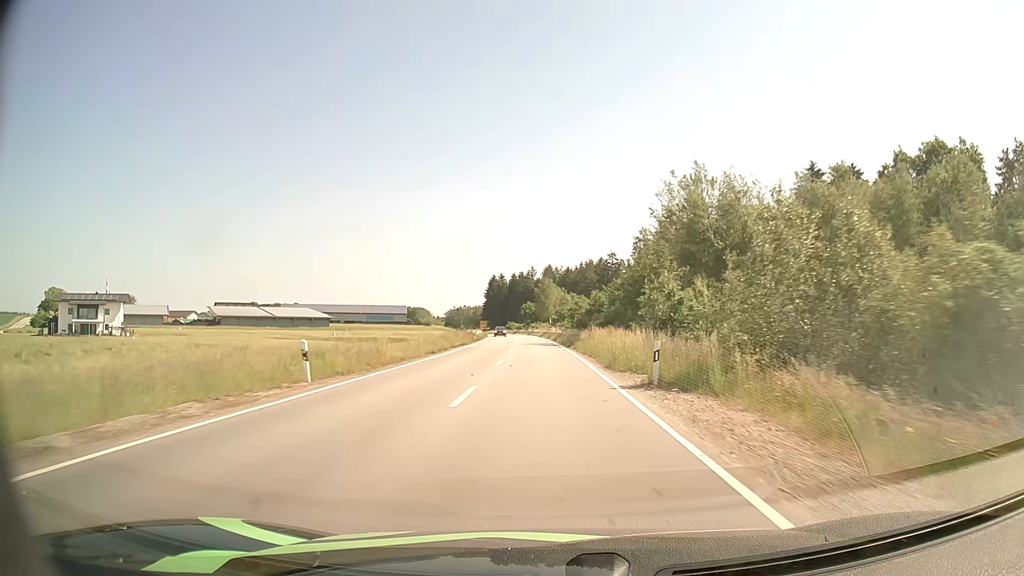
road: secondary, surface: asphalt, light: Day
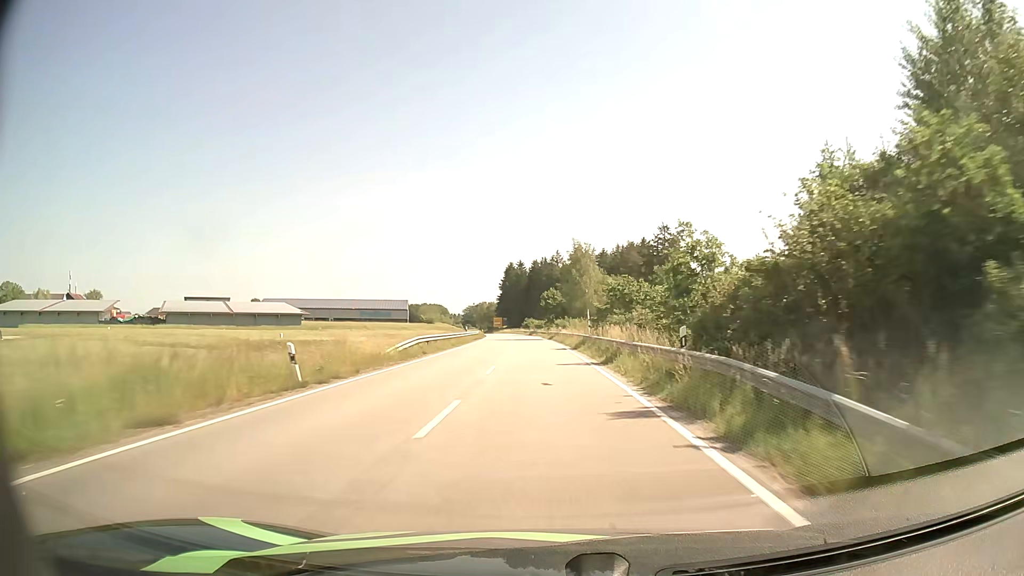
(-1.0, +51.2) m; -2°
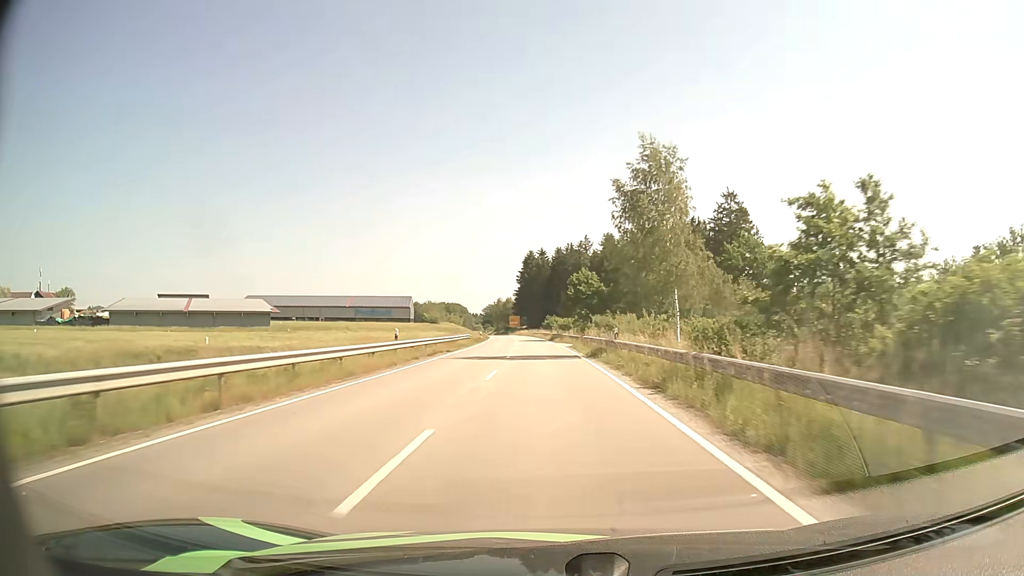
(-0.6, +38.0) m; -2°
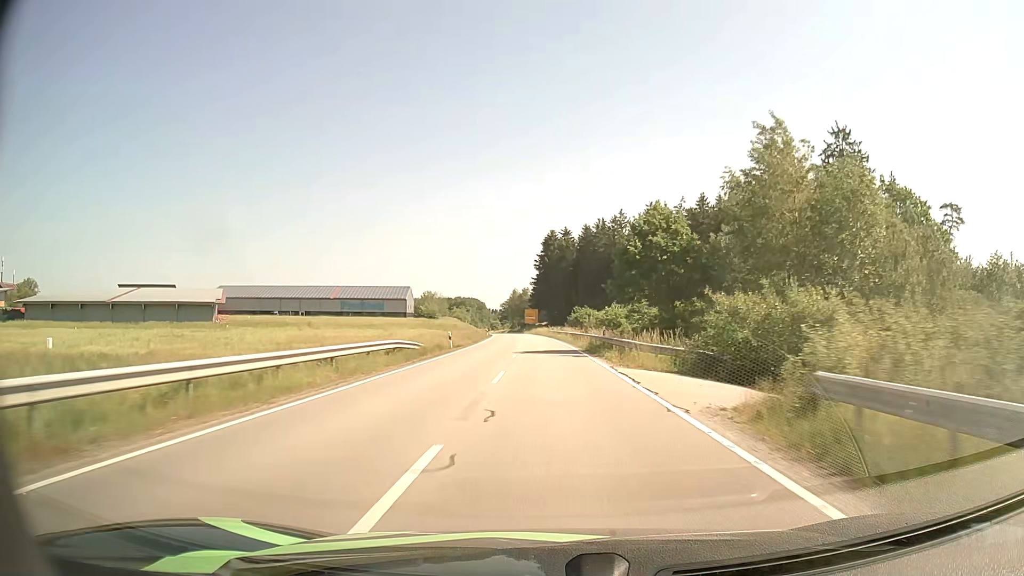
(-0.8, +38.0) m; -2°
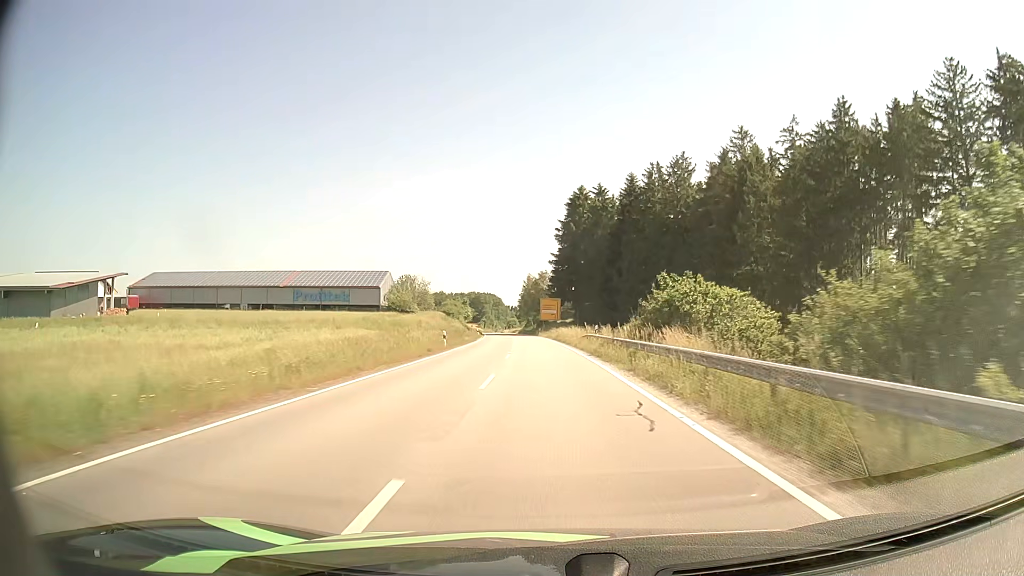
(-1.1, +50.6) m; -2°
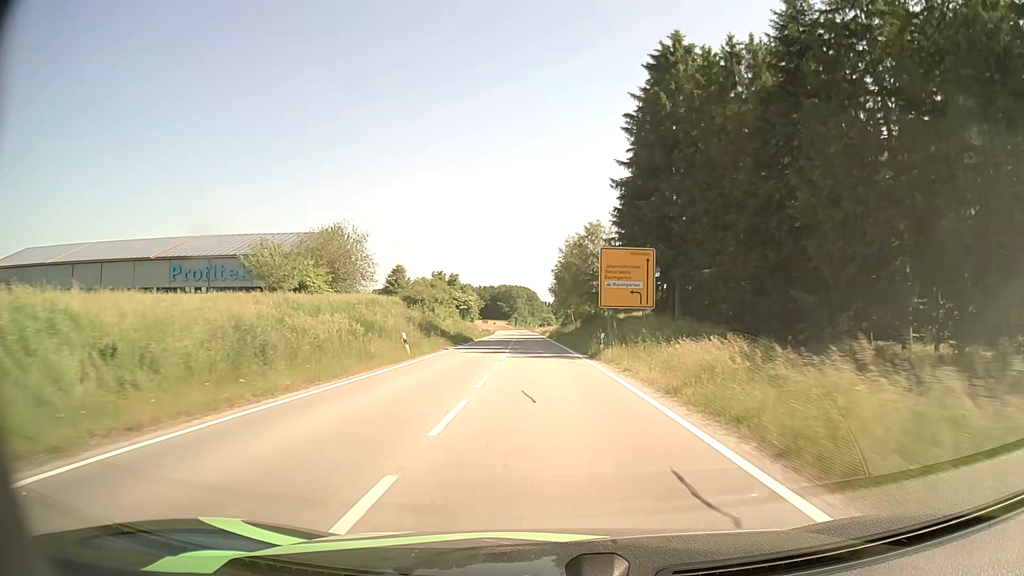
(-1.7, +61.0) m; -3°
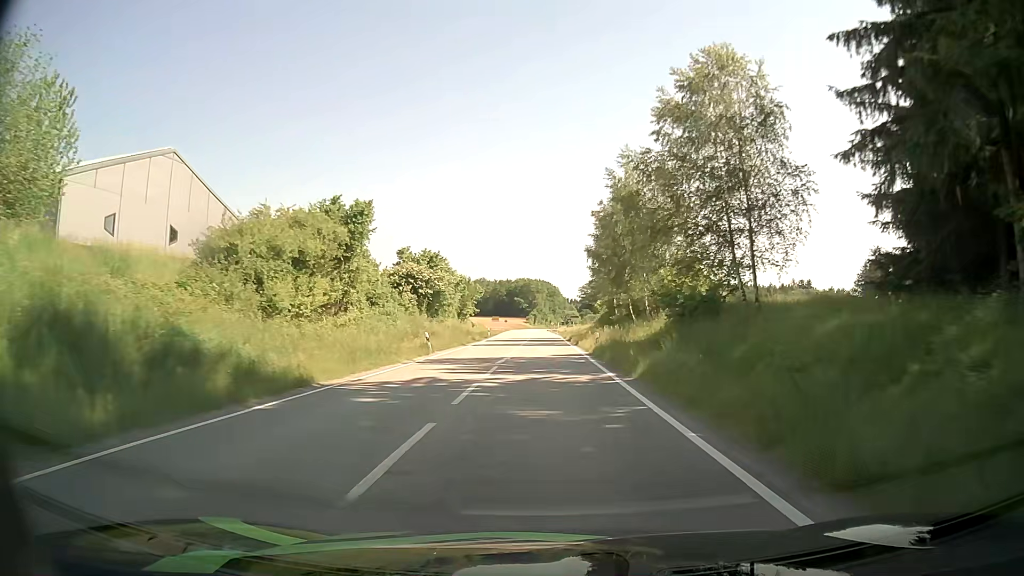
(-1.0, +45.6) m; -2°
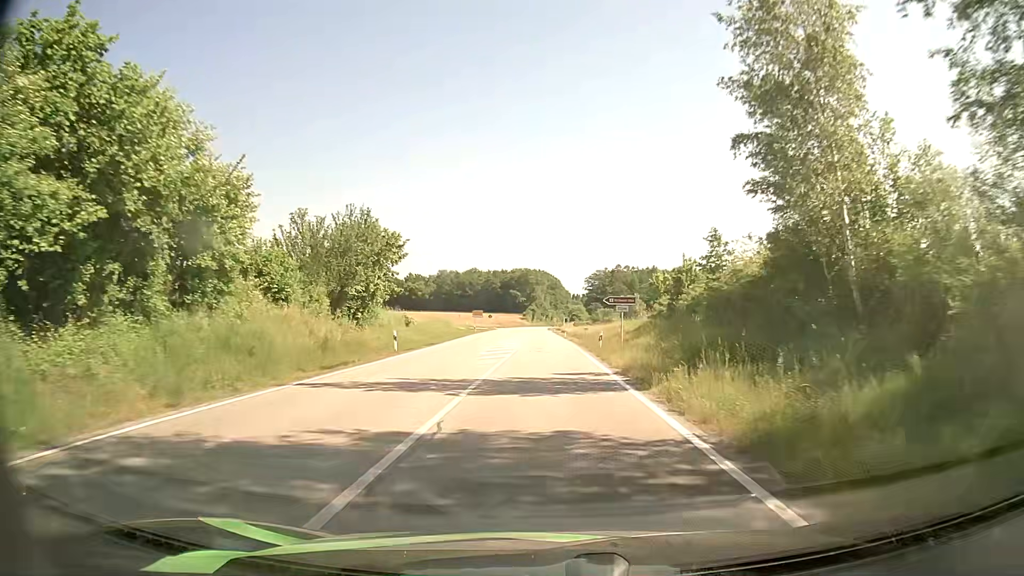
(-0.1, +51.5) m; 0°
(0, +10) (0, +20) (0, +30) (-1, +40) (-1, +50) (-2, +60) (-3, +70) (-3, +80) (-3, +90) (-4, +100) m
